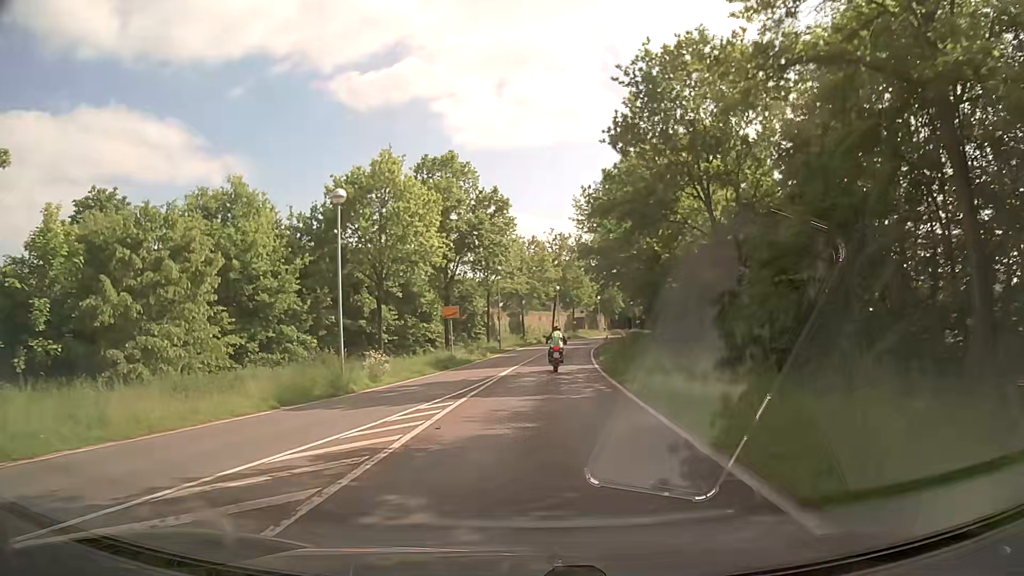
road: secondary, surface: asphalt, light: Day
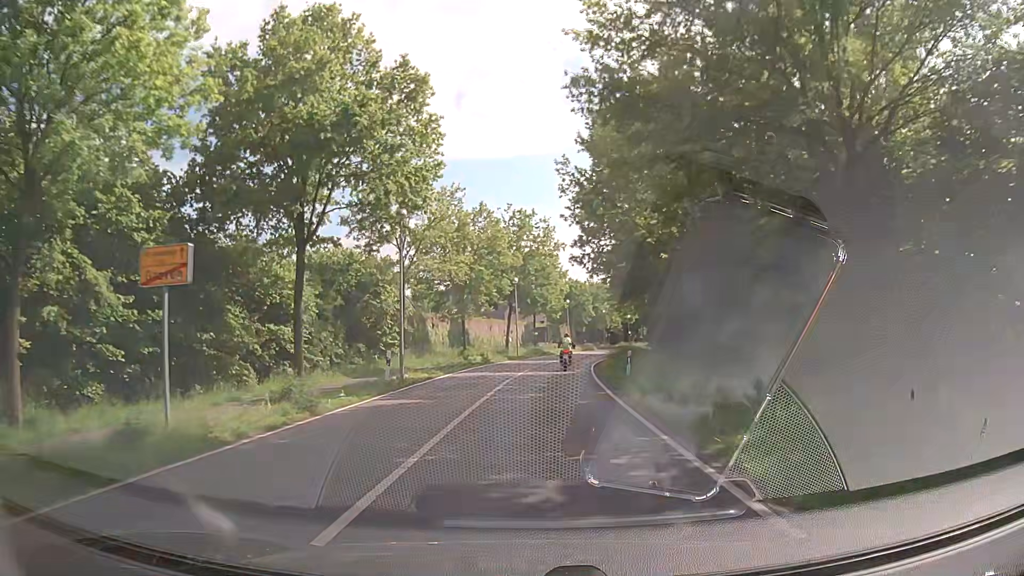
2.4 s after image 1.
(+0.7, +26.7) m; +4°
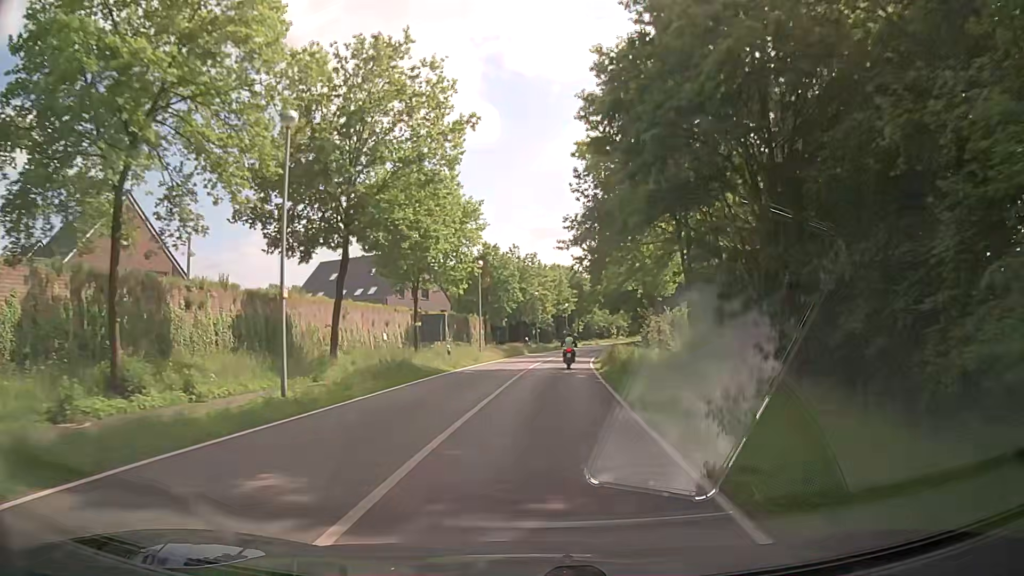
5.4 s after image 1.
(+2.3, +40.9) m; +7°
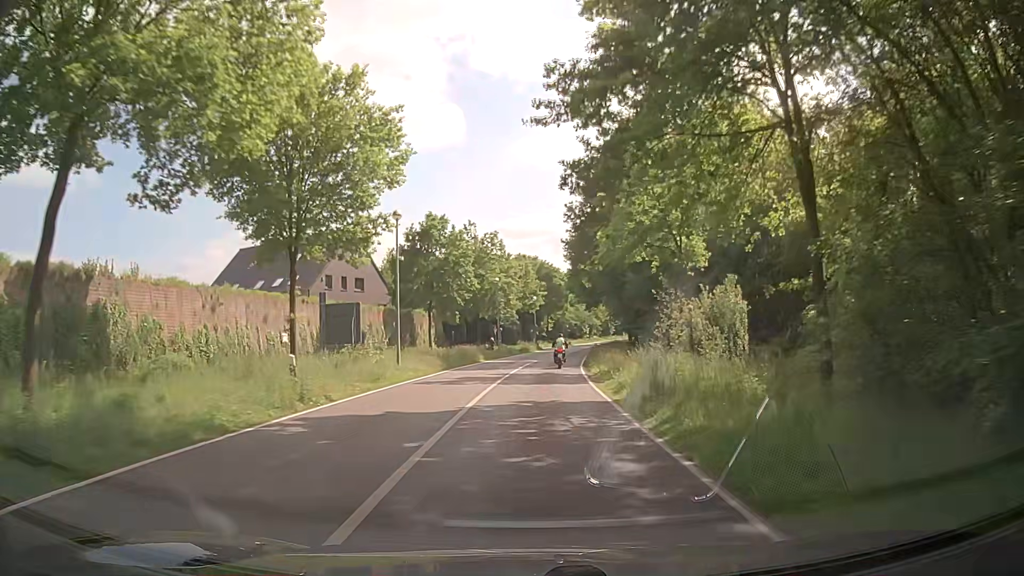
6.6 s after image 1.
(+0.5, +17.9) m; +3°
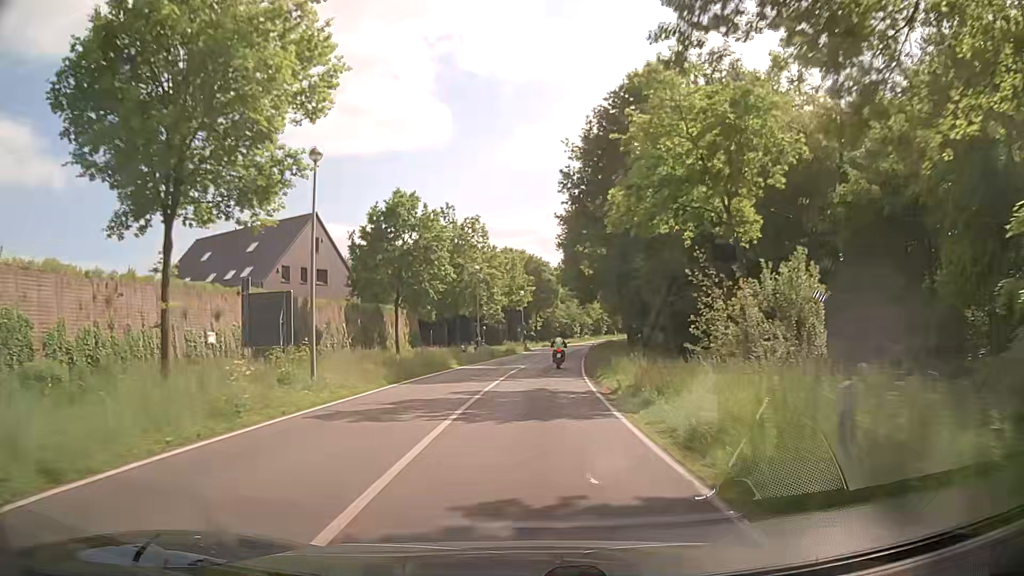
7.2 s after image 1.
(+0.1, +9.2) m; +1°
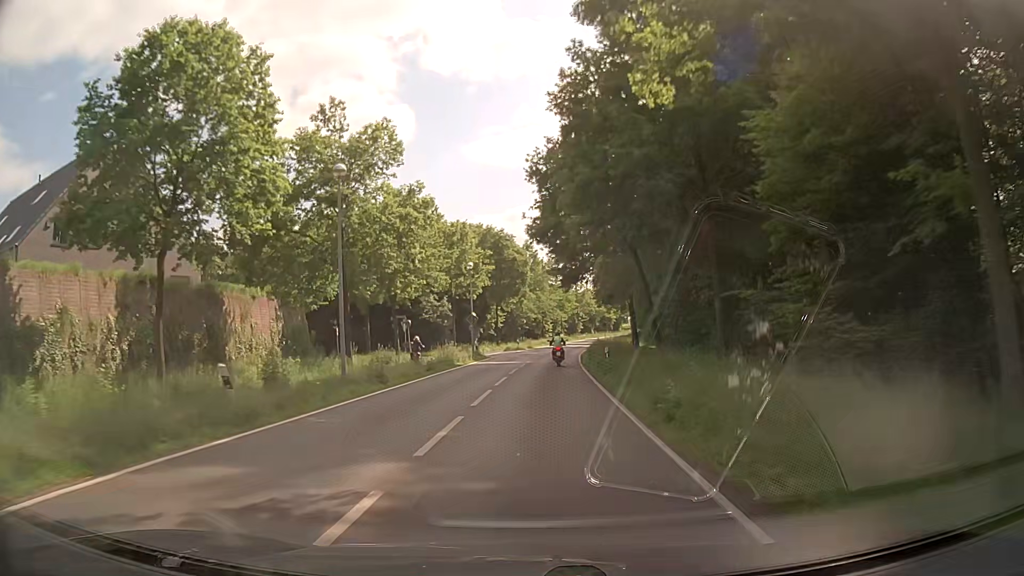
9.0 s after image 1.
(+0.7, +28.2) m; +3°
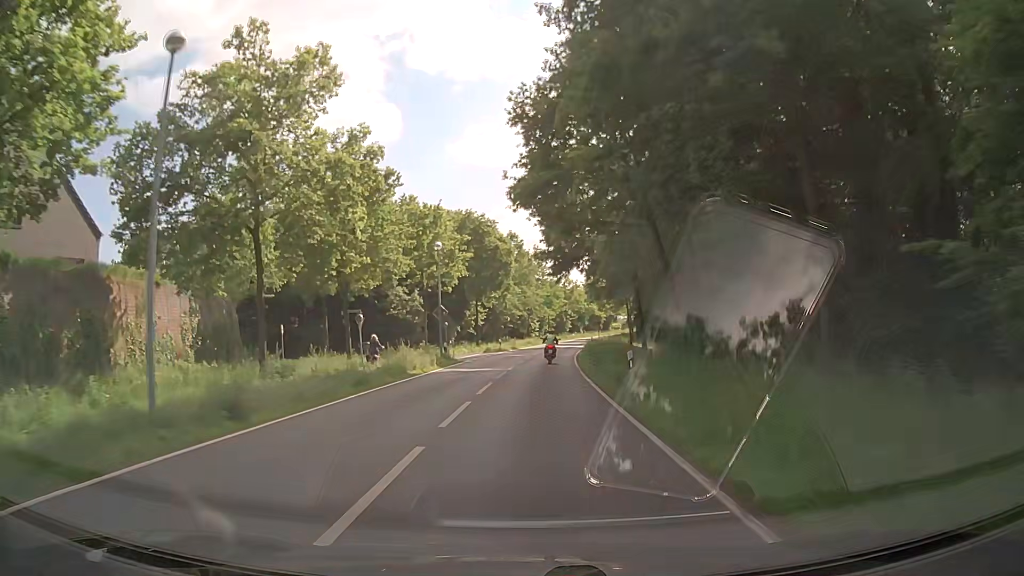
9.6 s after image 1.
(+0.1, +9.6) m; +2°
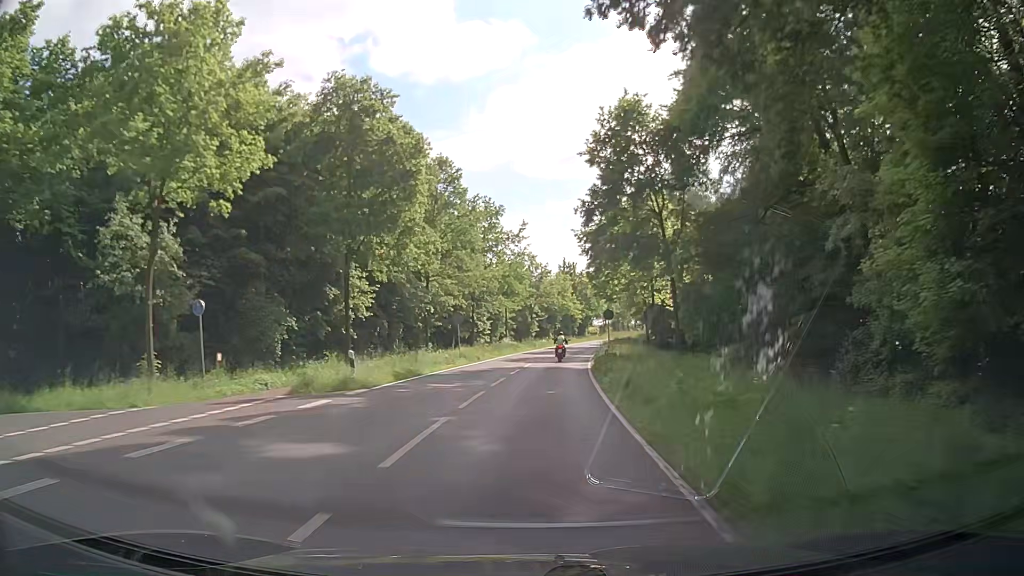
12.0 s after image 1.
(+1.1, +39.3) m; +3°
(0, +10) (0, +20) (+1, +30) (+2, +40) (+3, +50) (+5, +60) (+6, +70) (+8, +79) (+10, +89) (+12, +99) m
